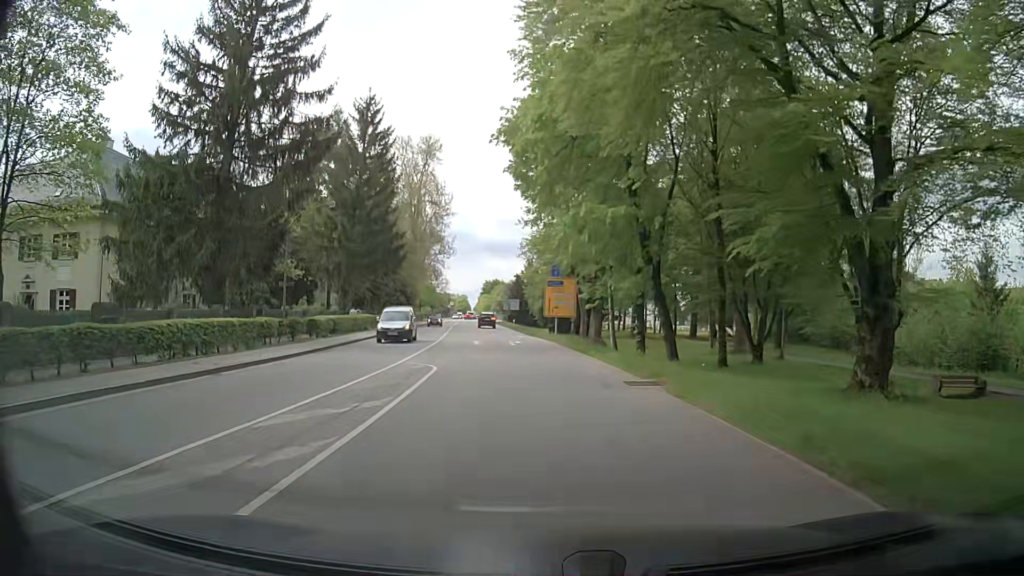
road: secondary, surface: asphalt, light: Day
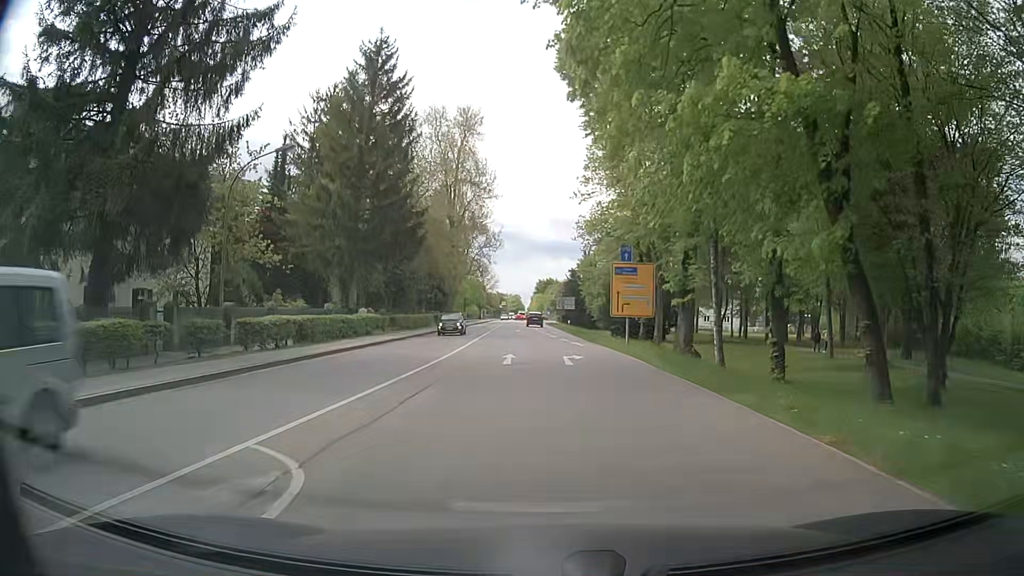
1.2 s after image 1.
(-0.5, +13.3) m; -4°
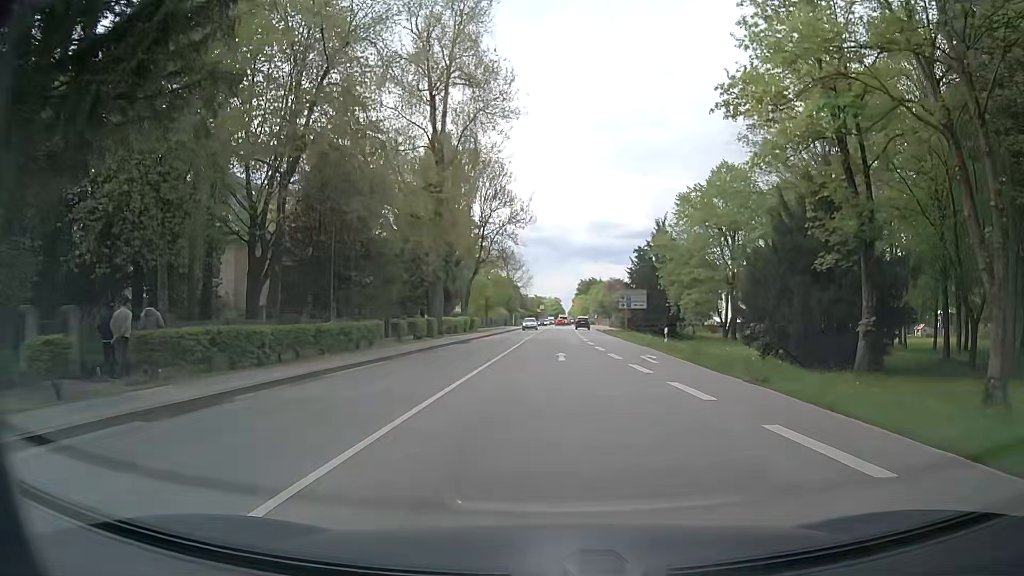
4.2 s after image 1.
(-1.5, +33.1) m; -3°
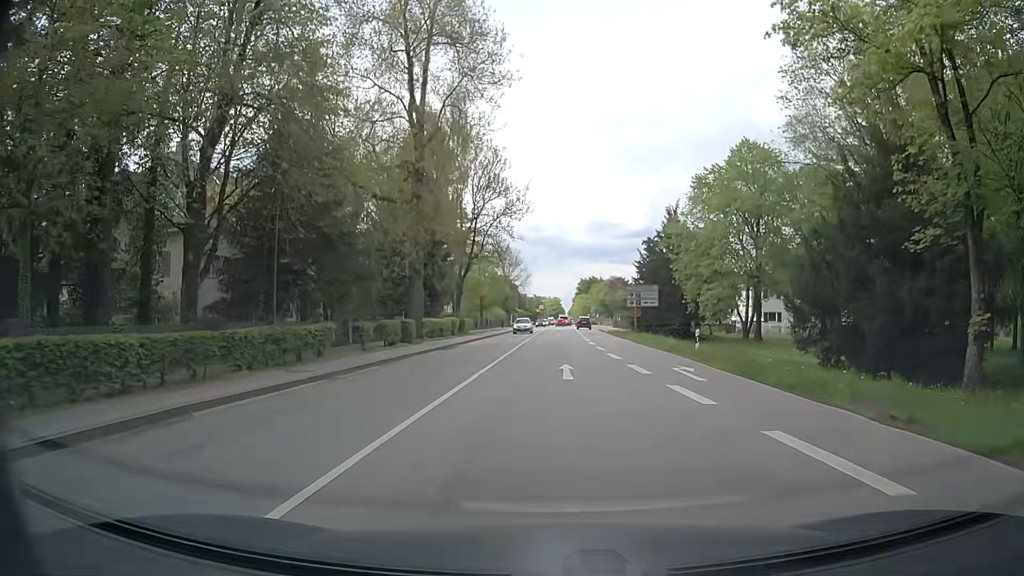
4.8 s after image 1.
(0.0, +6.7) m; 0°
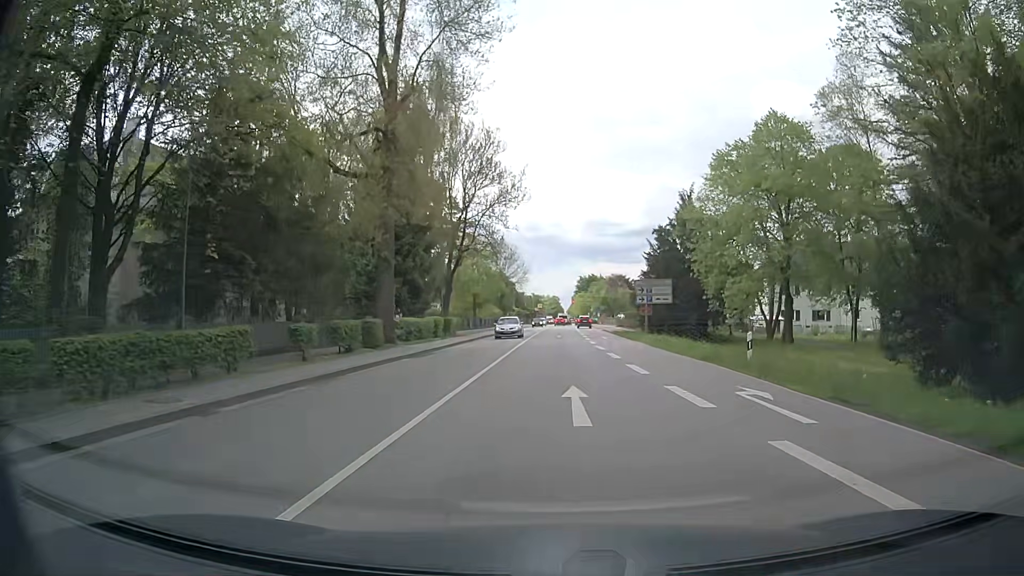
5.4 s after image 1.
(-0.1, +6.6) m; 0°
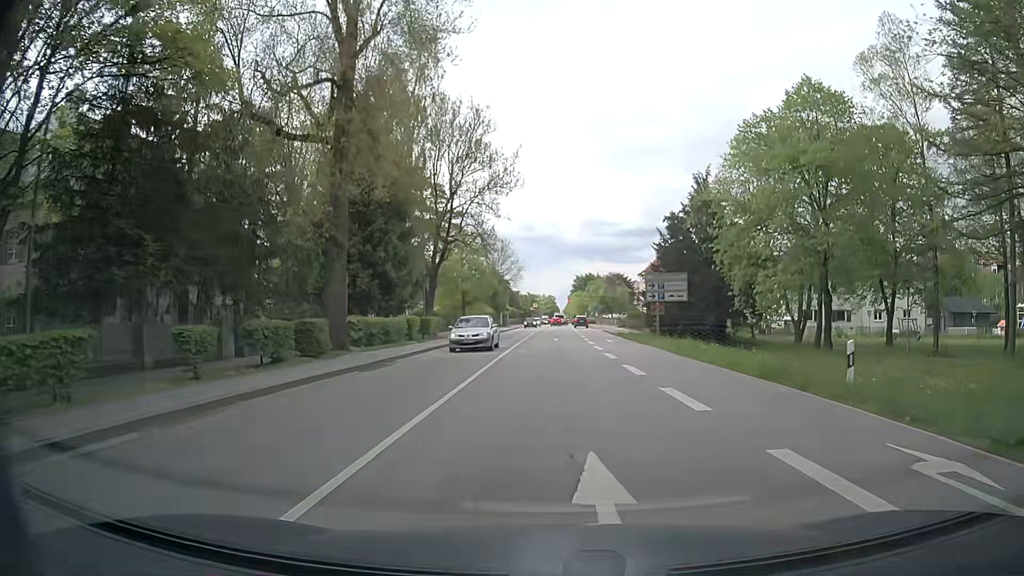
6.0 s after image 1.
(0.0, +6.6) m; 0°
